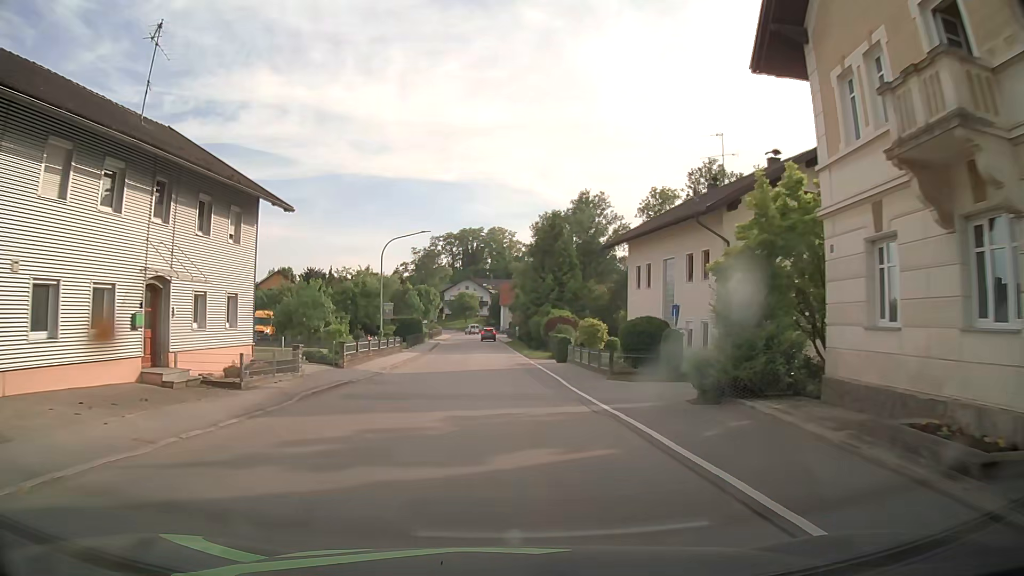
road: secondary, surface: asphalt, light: Day
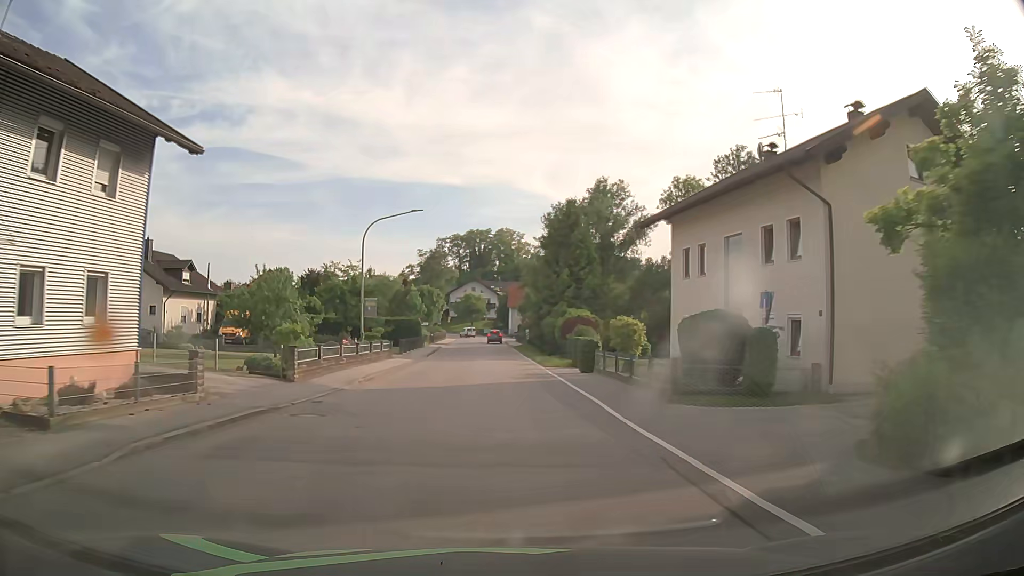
(0.0, +7.8) m; -1°
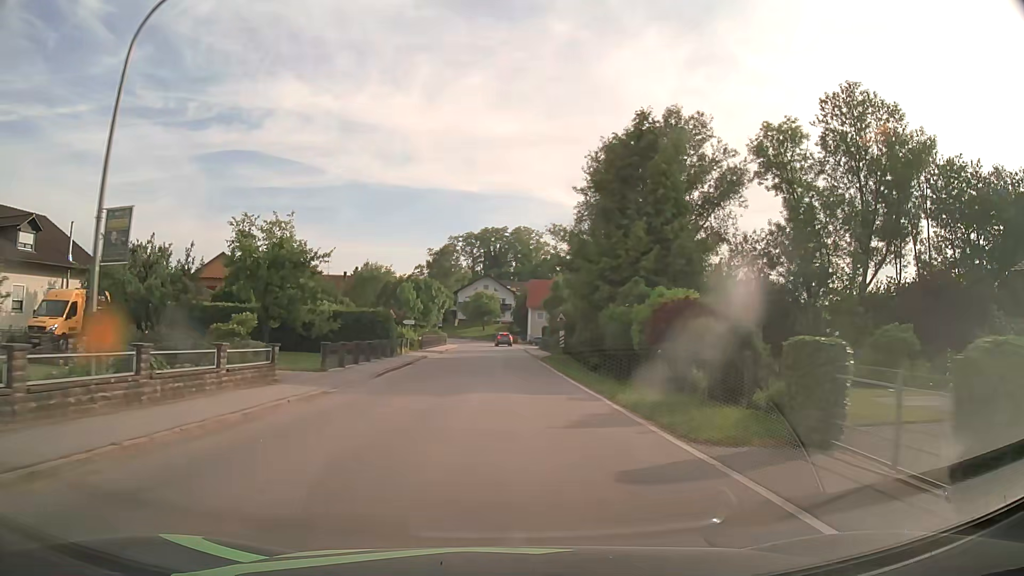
(-0.1, +24.0) m; -1°
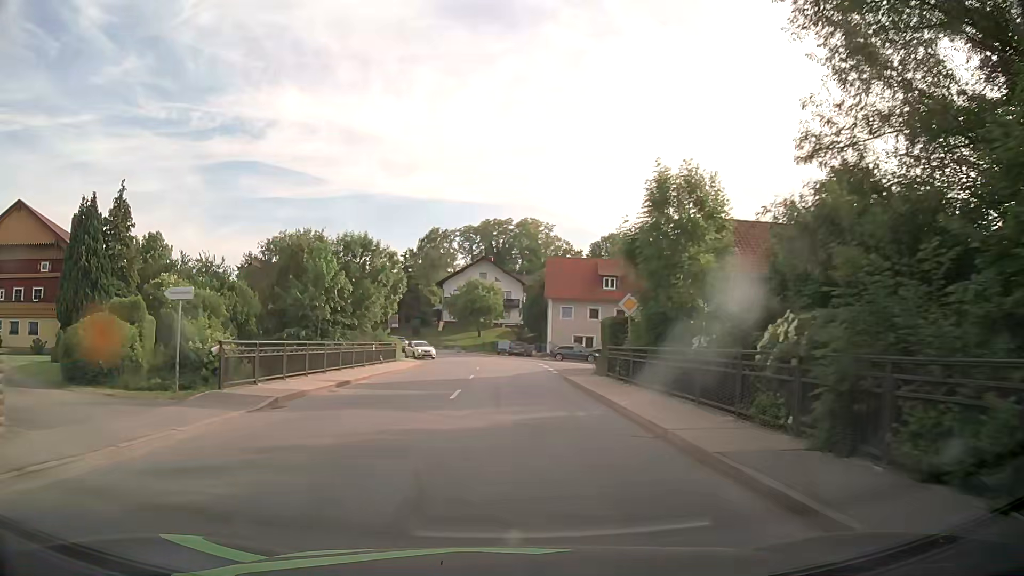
(-0.1, +39.6) m; -1°
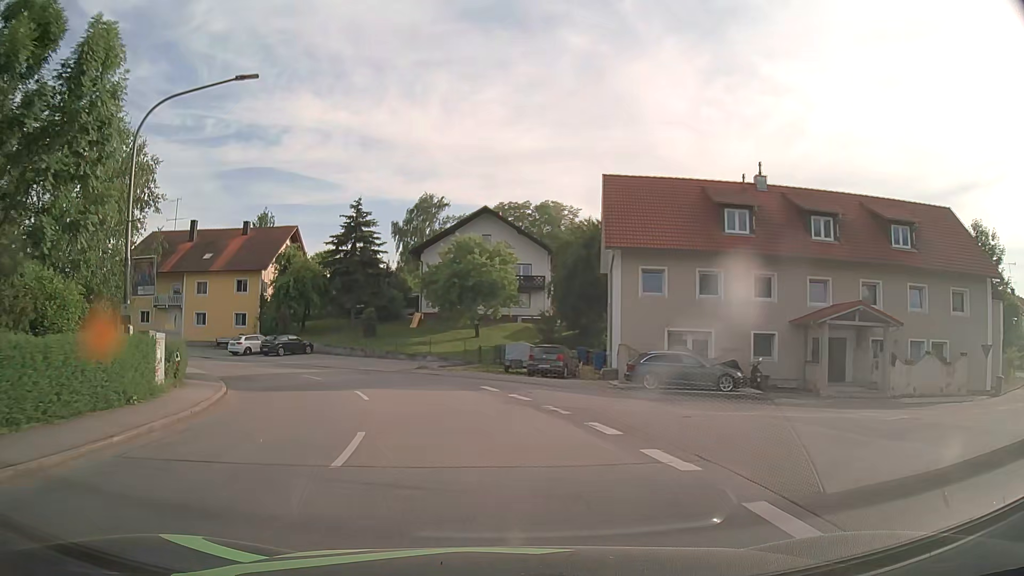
(+0.5, +35.8) m; -2°
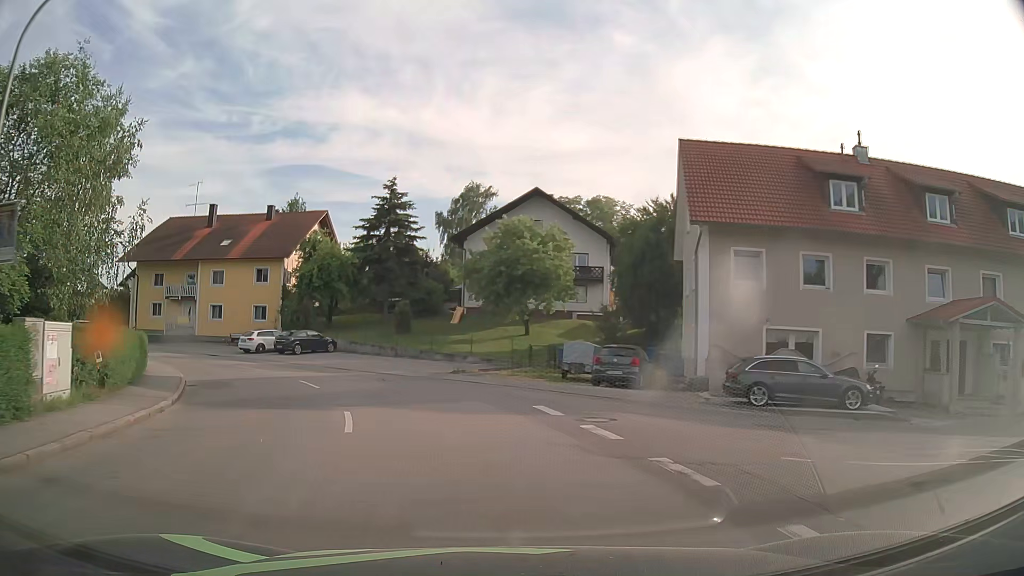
(-0.2, +6.5) m; -3°
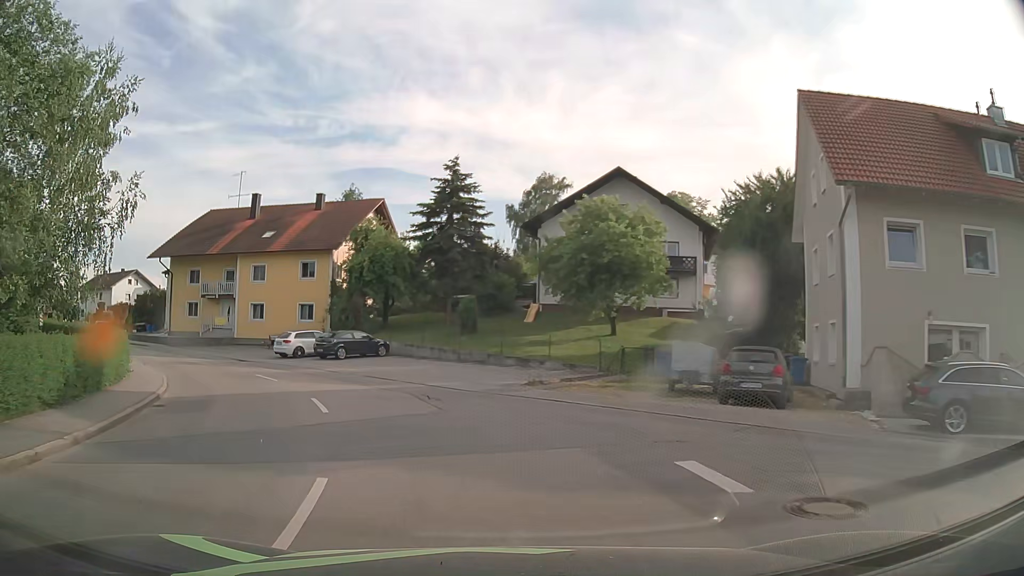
(-0.4, +6.3) m; -6°
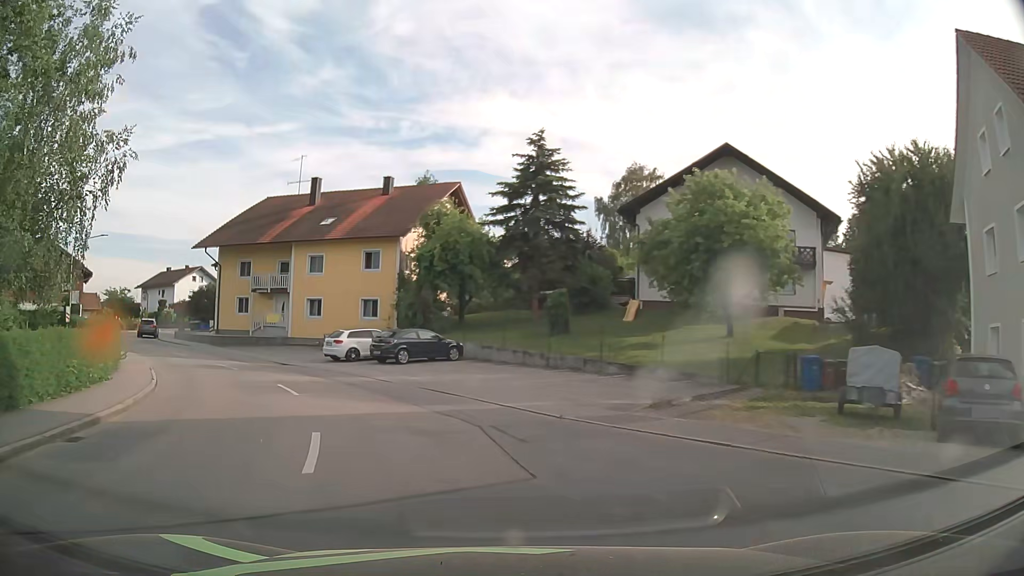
(-0.4, +6.0) m; -8°
(-1, +10) (-5, +19) (-10, +28) (-17, +35) (-23, +43) (-29, +51) (-33, +60) (-34, +70) (-34, +79) (-41, +86) m
